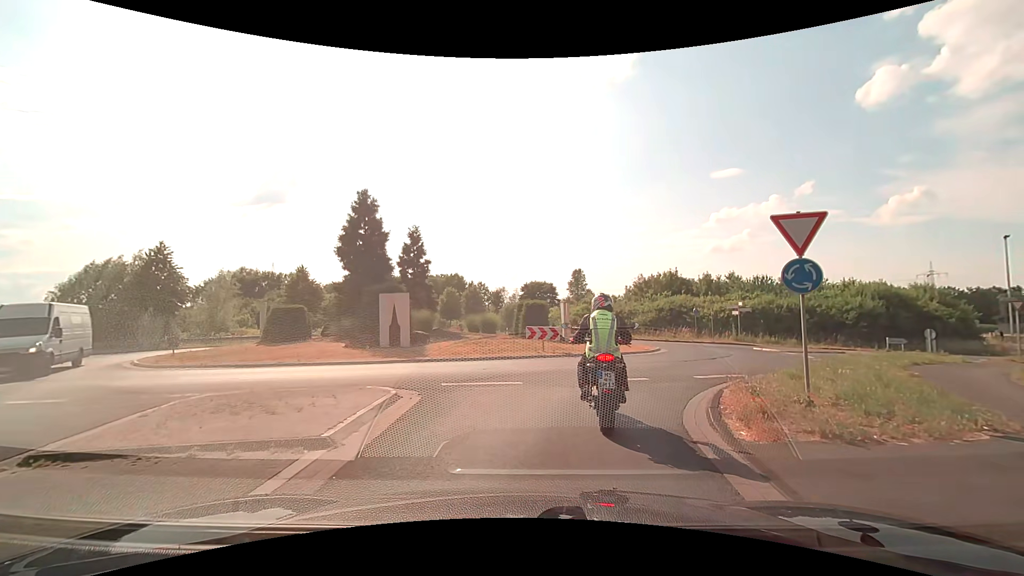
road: secondary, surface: asphalt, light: Day
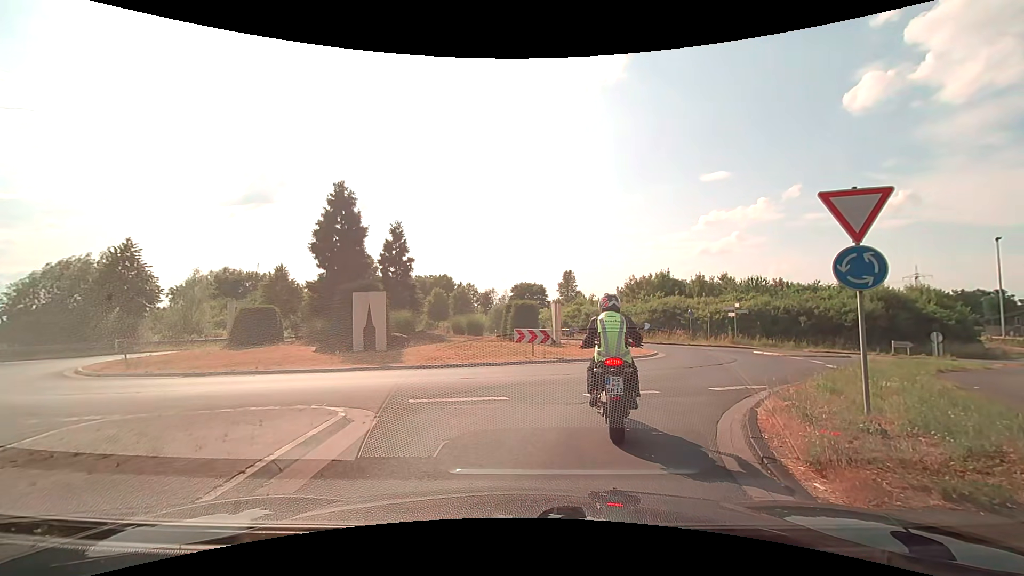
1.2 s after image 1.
(0.0, +1.7) m; +1°
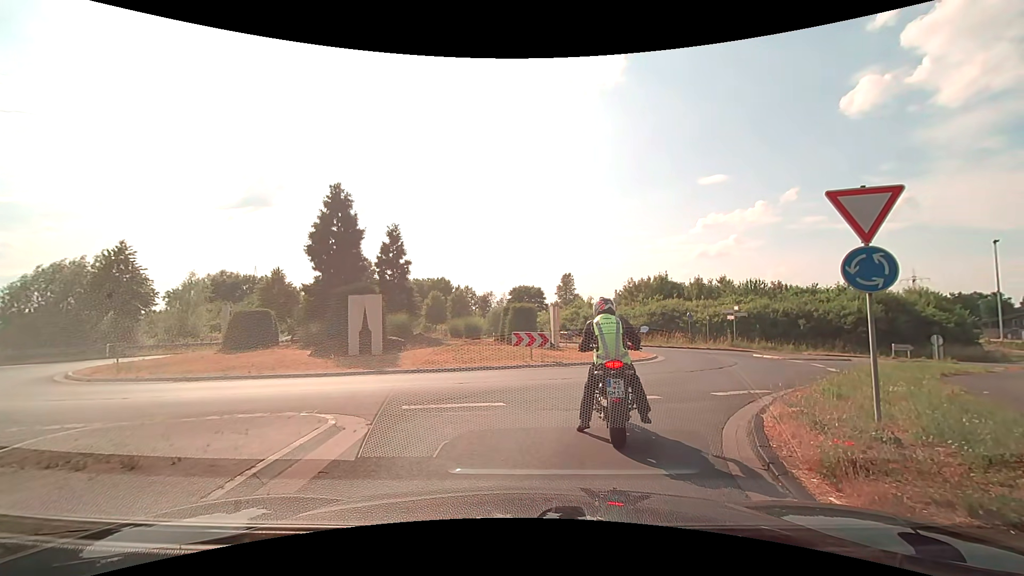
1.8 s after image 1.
(0.0, +0.3) m; 0°
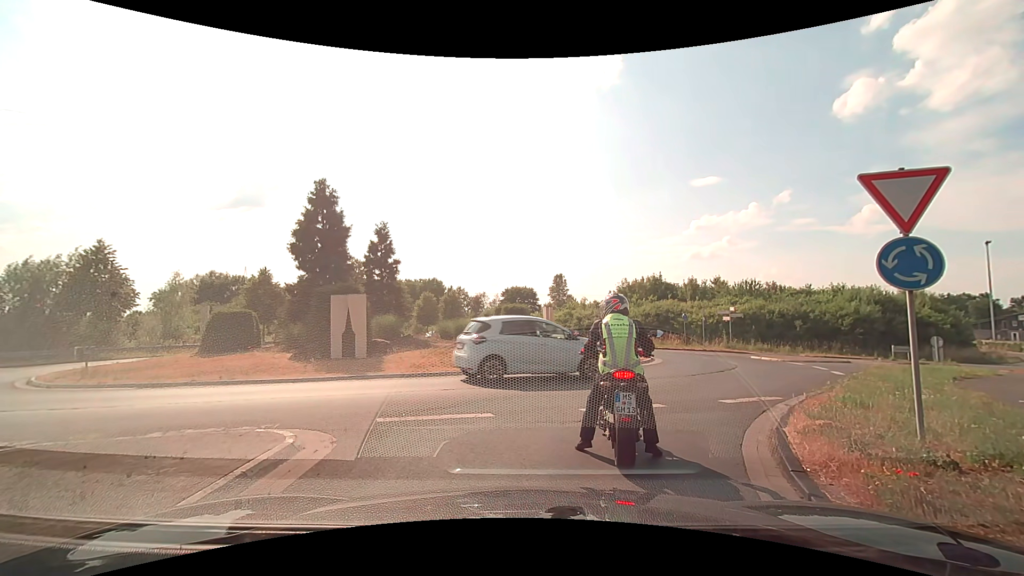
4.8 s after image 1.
(0.0, +0.9) m; 0°
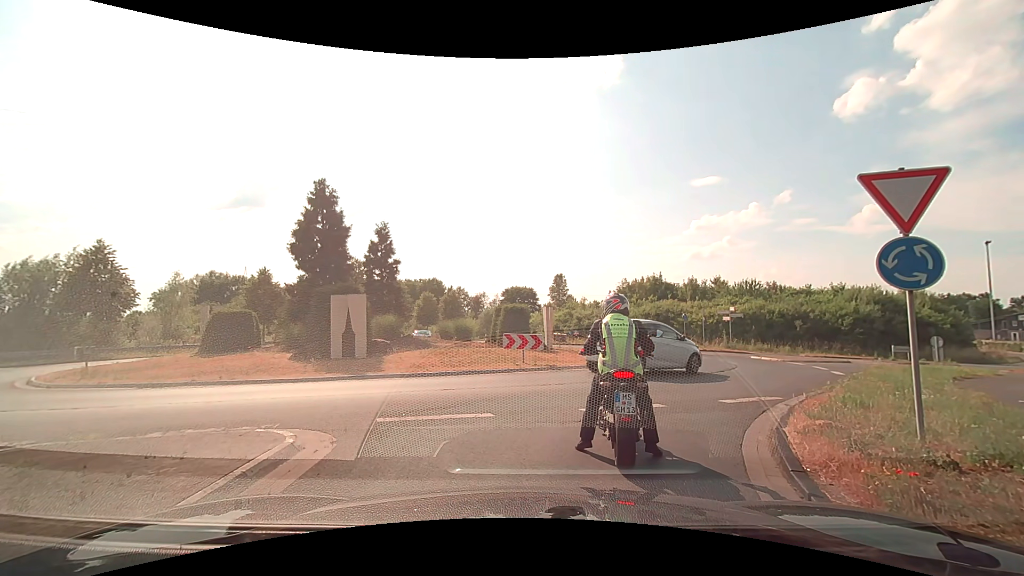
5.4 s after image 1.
(0.0, 0.0) m; 0°
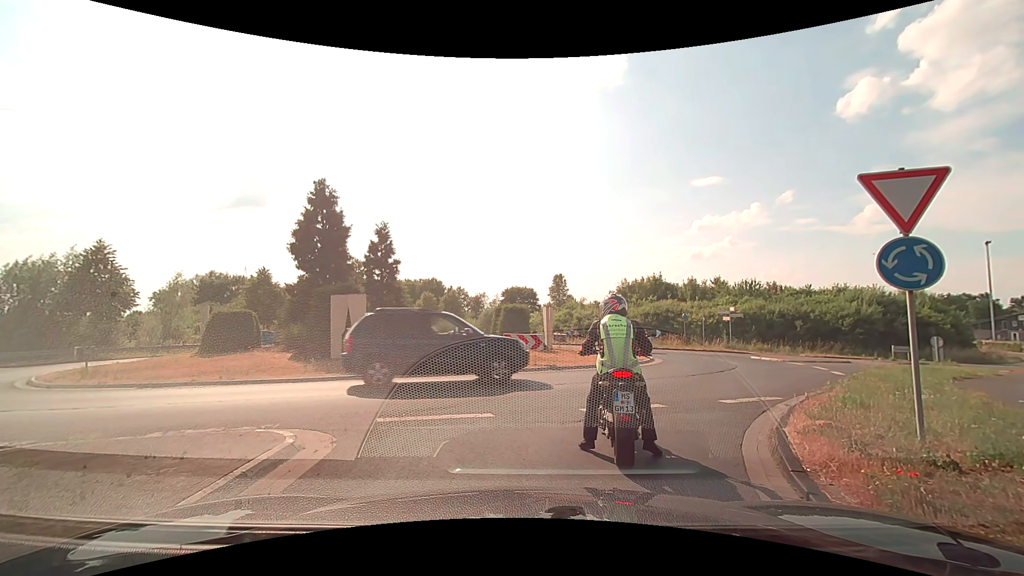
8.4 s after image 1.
(0.0, 0.0) m; 0°
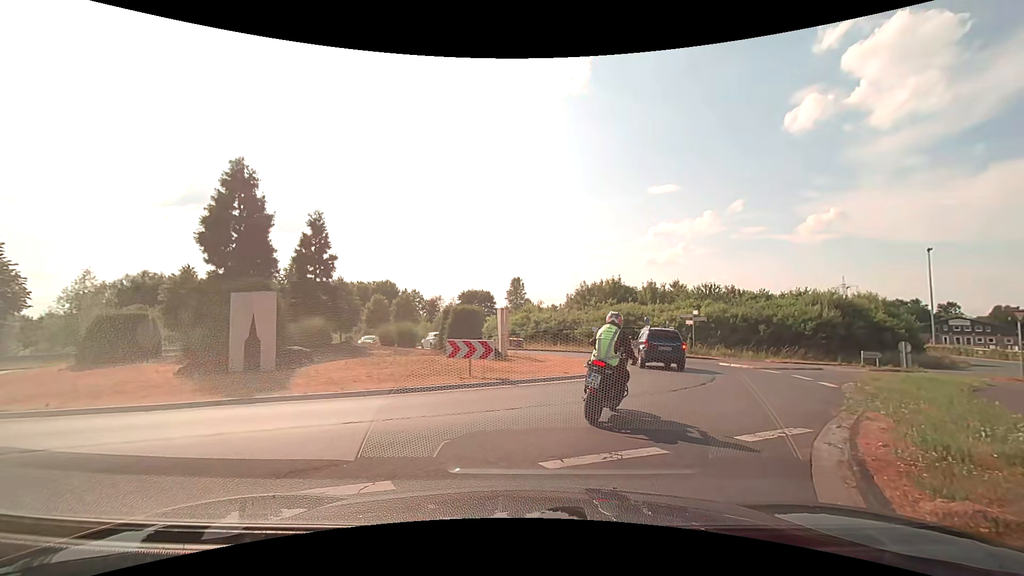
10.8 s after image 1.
(+0.2, +3.2) m; +6°
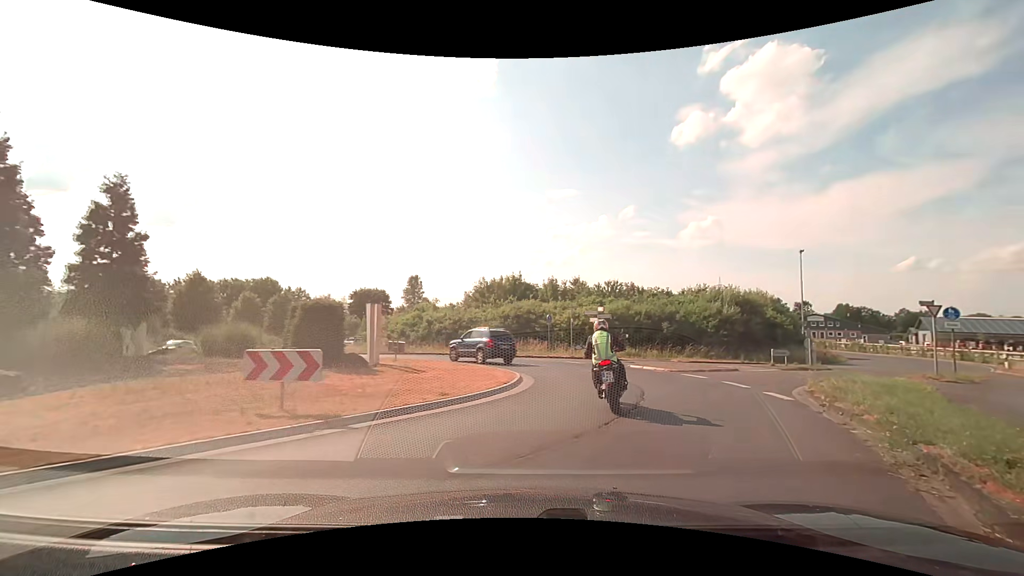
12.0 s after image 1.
(+0.5, +5.1) m; +11°
(+2, +10) (+2, +20) (-2, +29) (-10, +35) (-17, +41) (-22, +50) (-25, +60) (-27, +69) (-28, +79) (-28, +89) m
